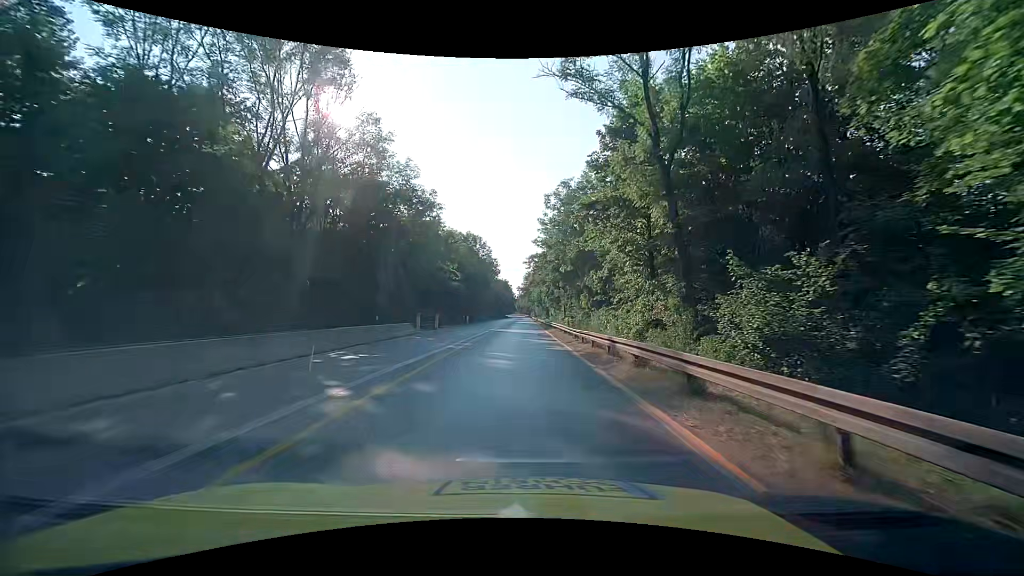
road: trunk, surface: asphalt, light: Day
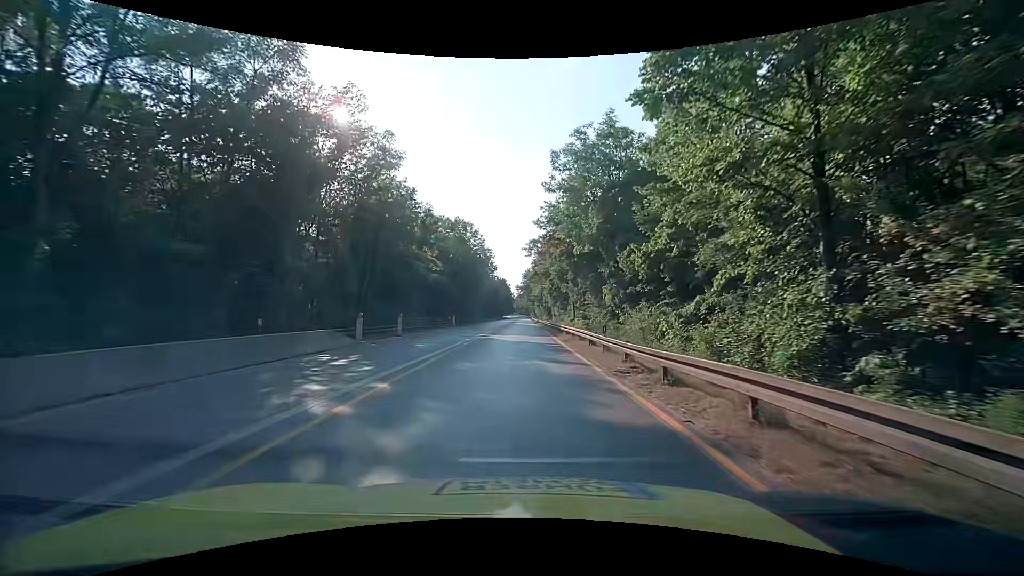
(-0.1, +14.3) m; 0°
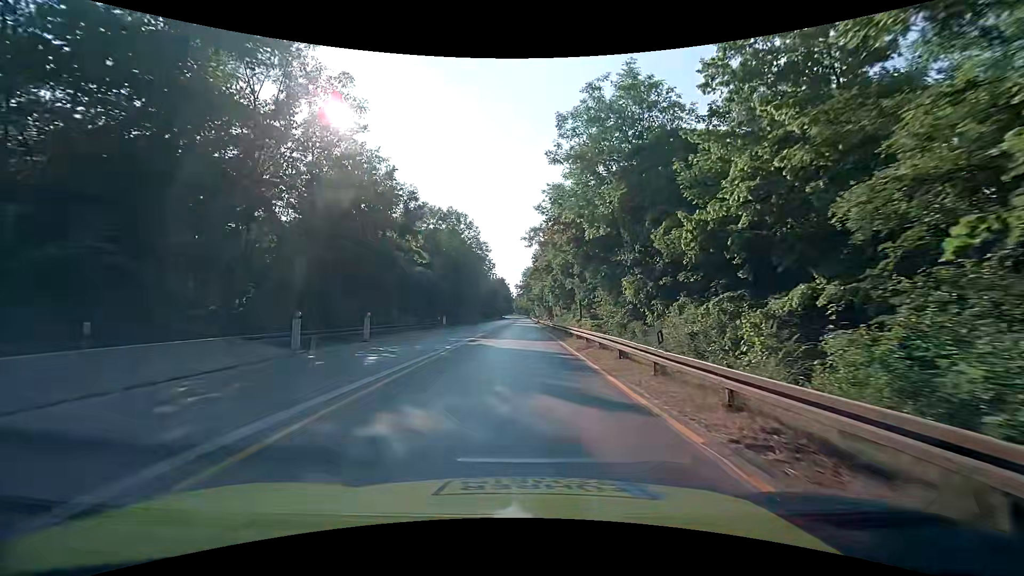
(-0.1, +7.1) m; -1°
